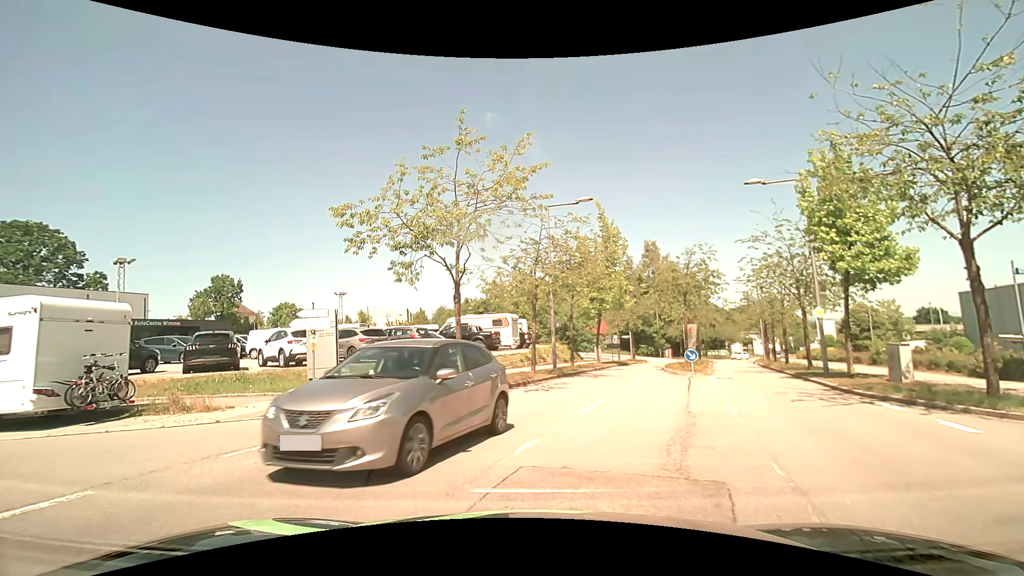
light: Day
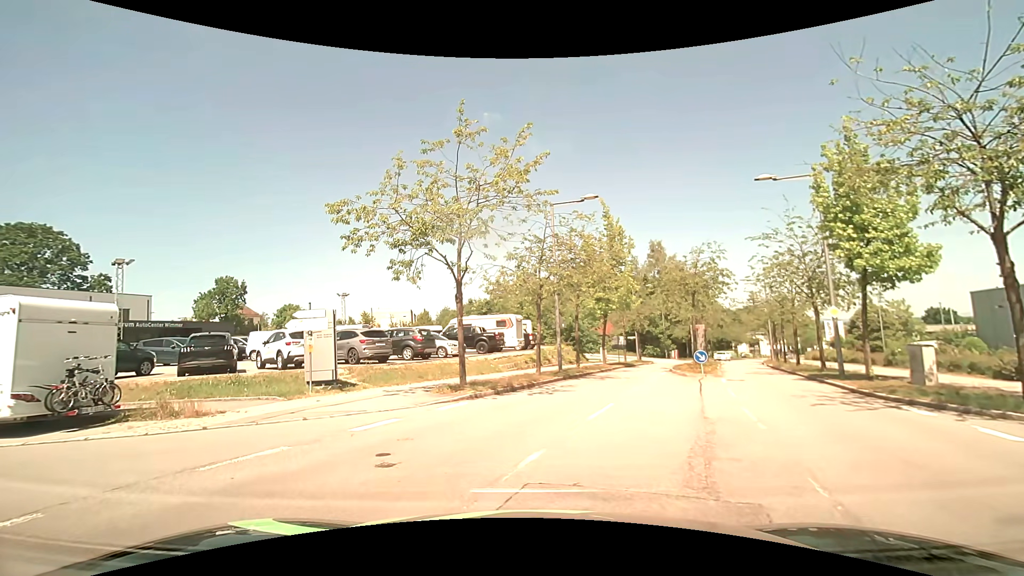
(0.0, +0.6) m; 0°
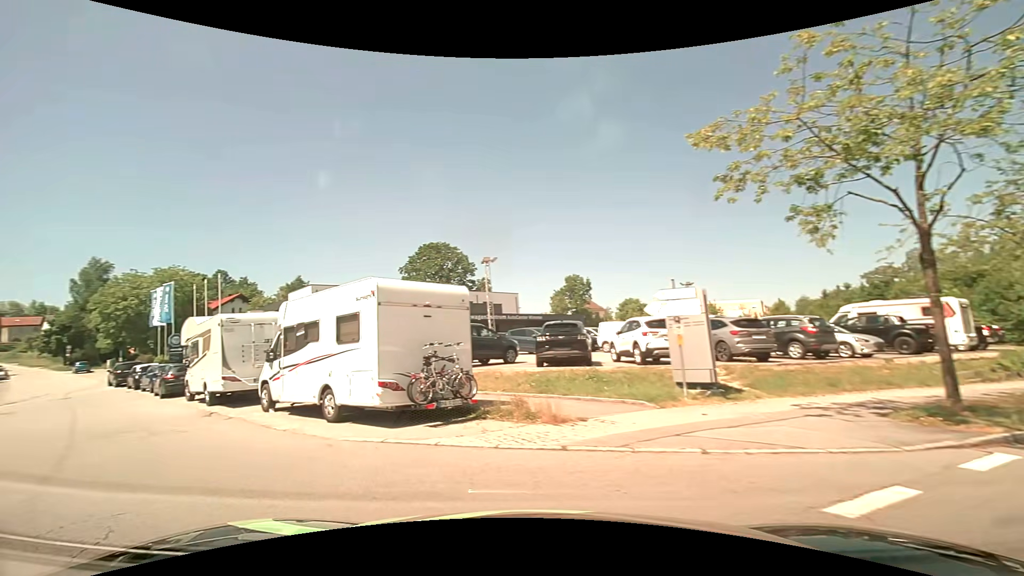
(-1.2, +4.6) m; -37°
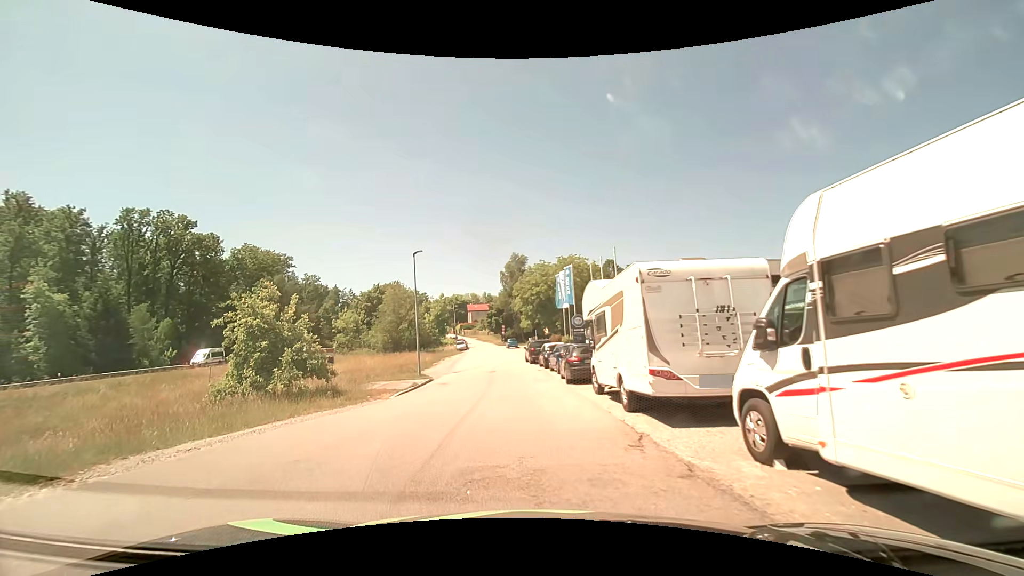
(-3.6, +7.6) m; -41°
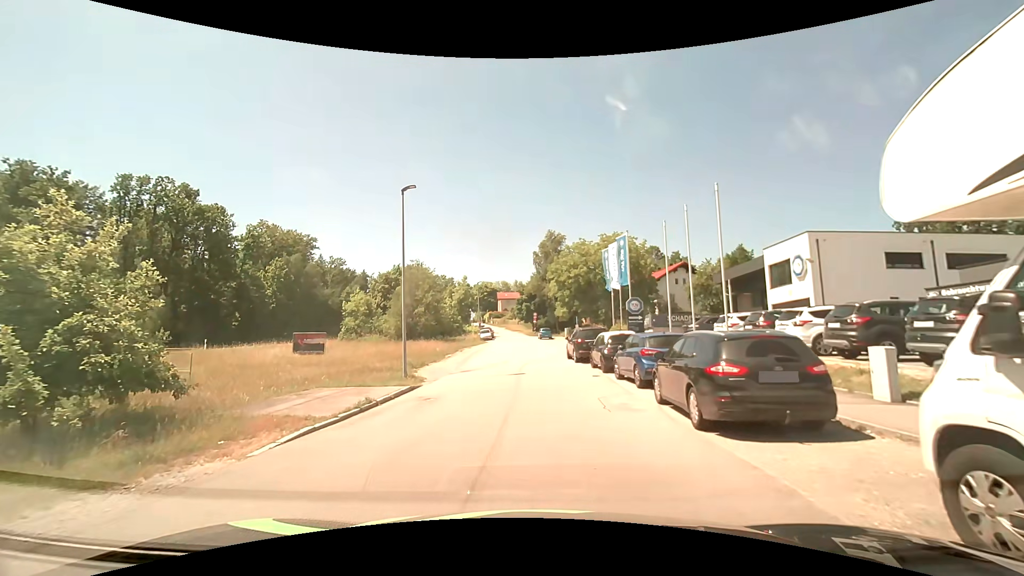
(-0.6, +11.4) m; -4°
